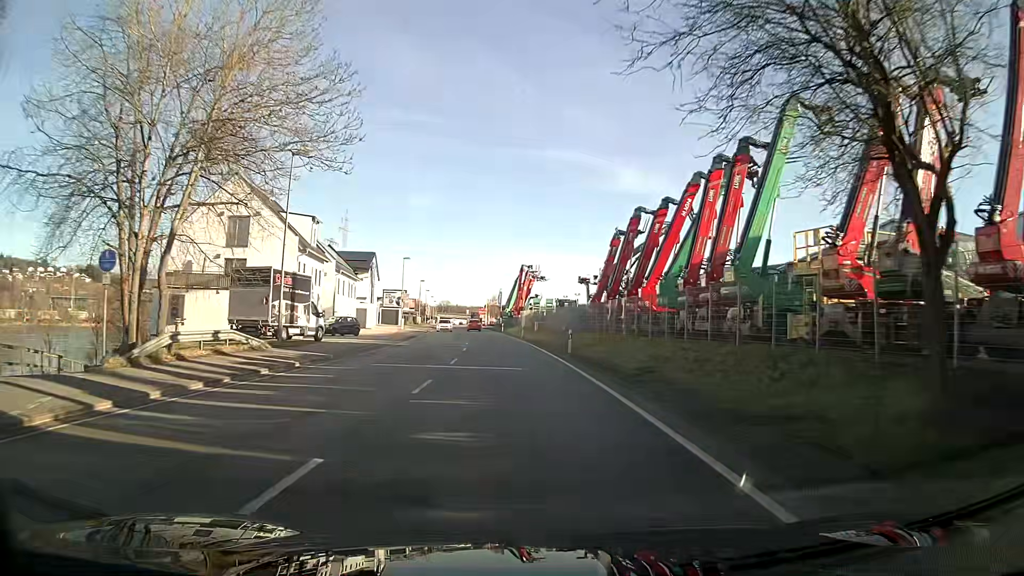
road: primary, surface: asphalt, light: Day
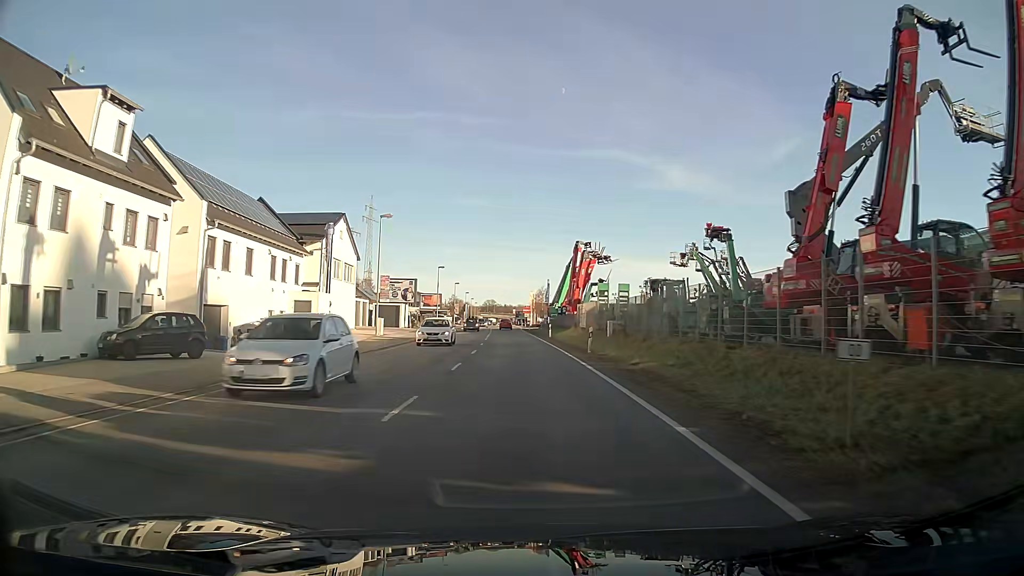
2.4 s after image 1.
(-1.1, +31.0) m; -4°
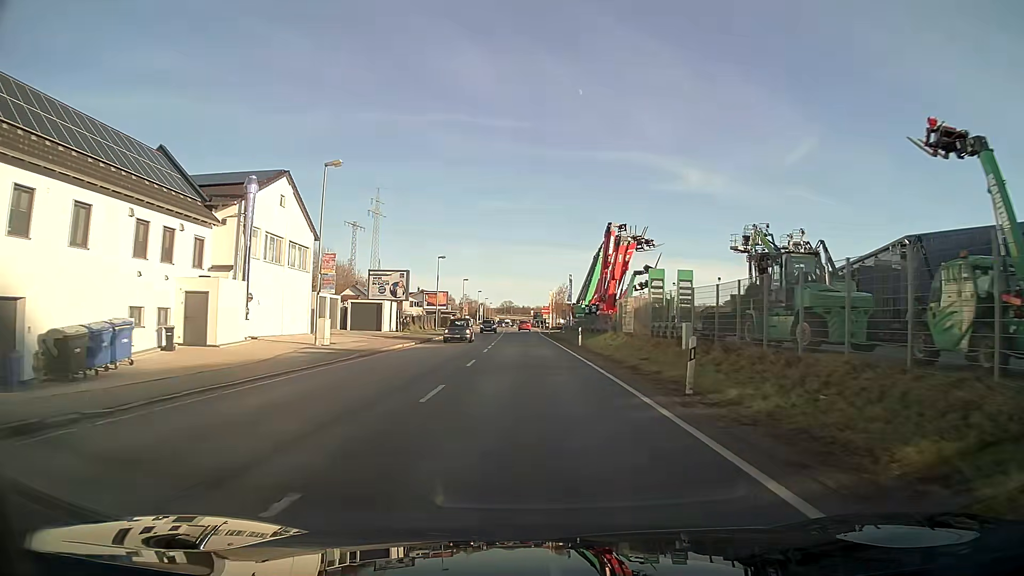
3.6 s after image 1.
(-0.2, +15.8) m; -1°
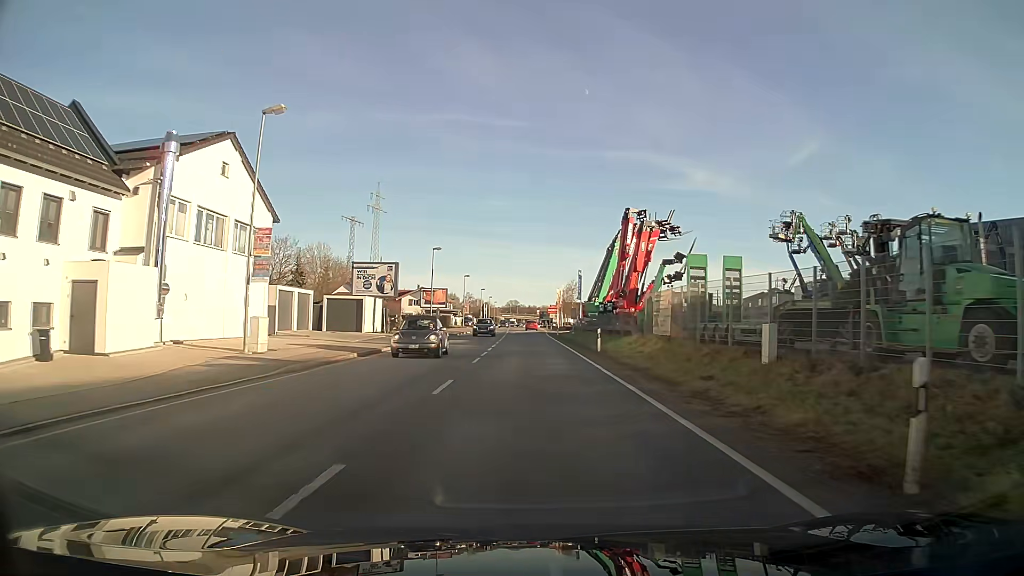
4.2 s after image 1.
(0.0, +8.0) m; 0°
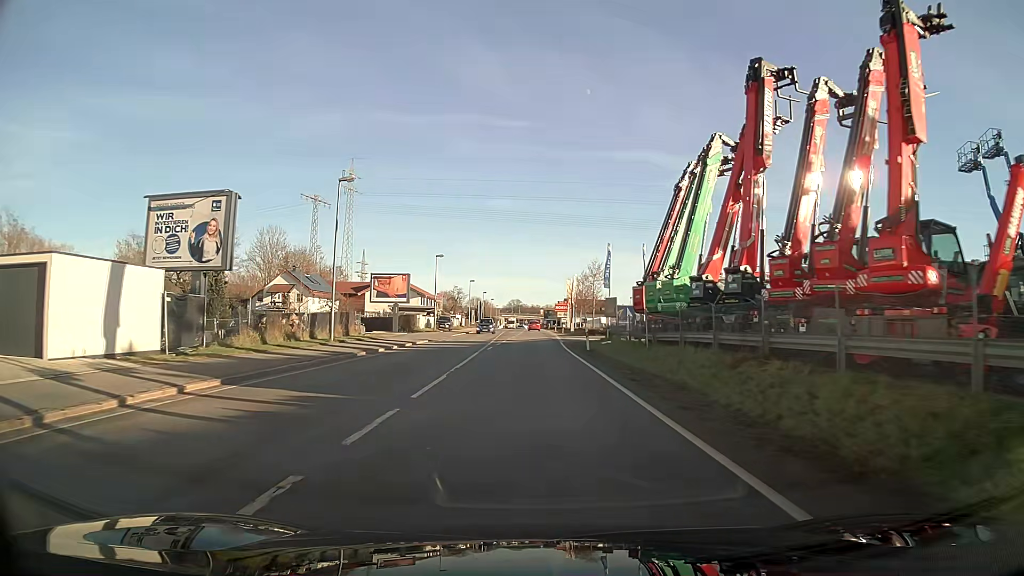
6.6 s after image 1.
(-0.1, +32.3) m; 0°
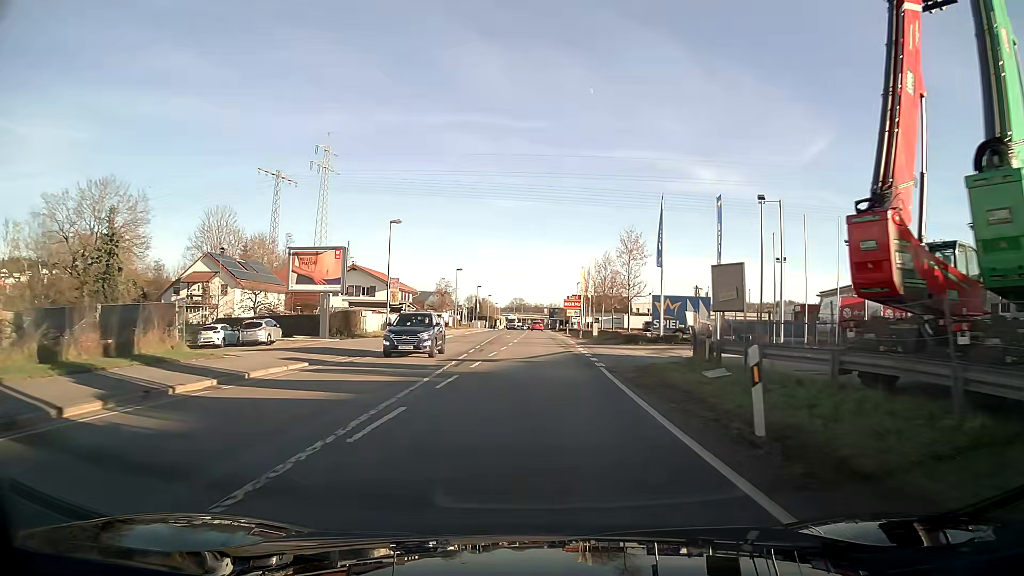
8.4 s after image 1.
(0.0, +24.0) m; 0°
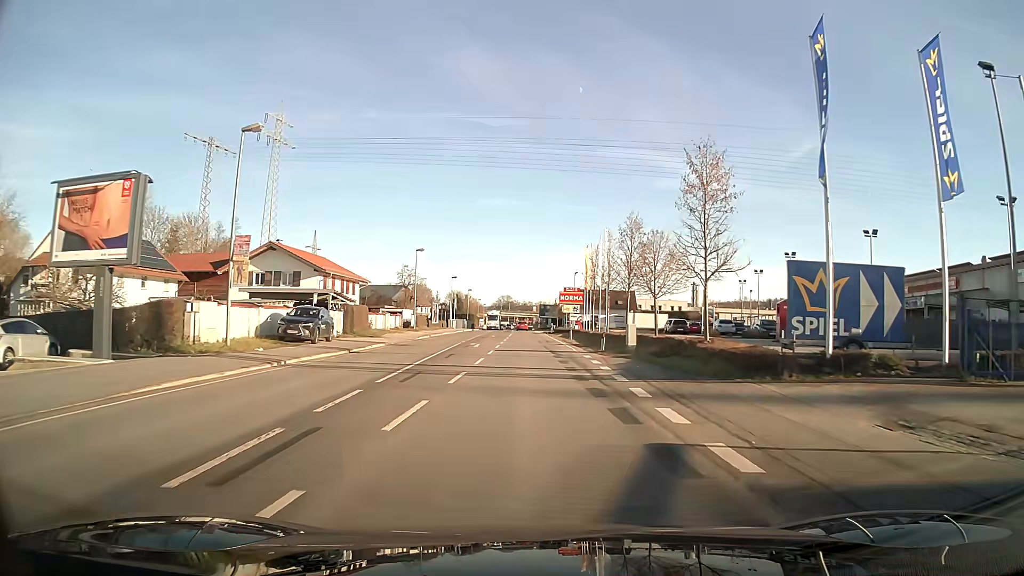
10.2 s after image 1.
(+0.1, +23.2) m; +1°
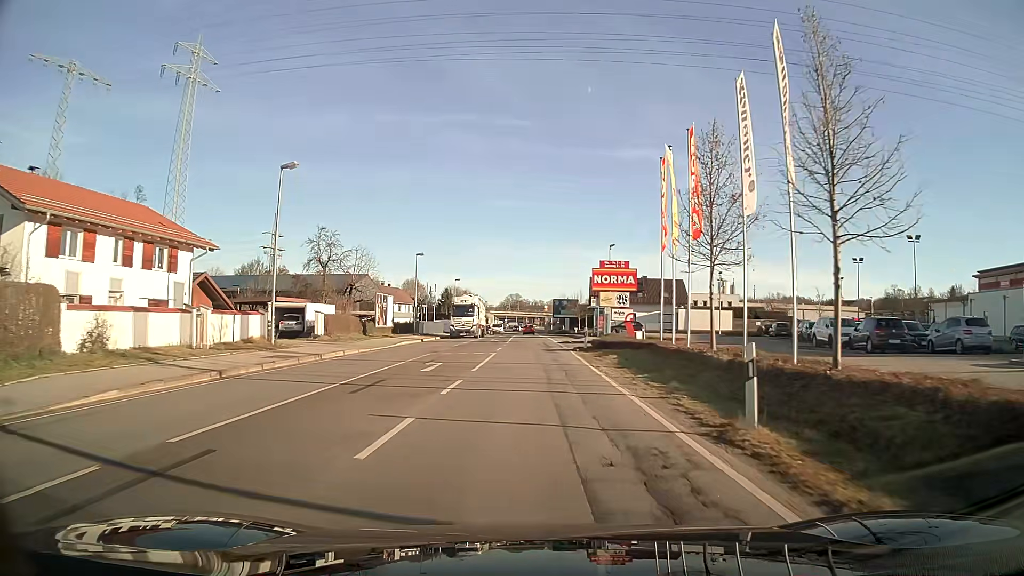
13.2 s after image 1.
(-0.1, +37.4) m; -1°
(0, +10) (0, +20) (0, +30) (0, +40) (0, +50) (-1, +60) (-1, +70) (-1, +80) (-1, +90) (-1, +100) m
